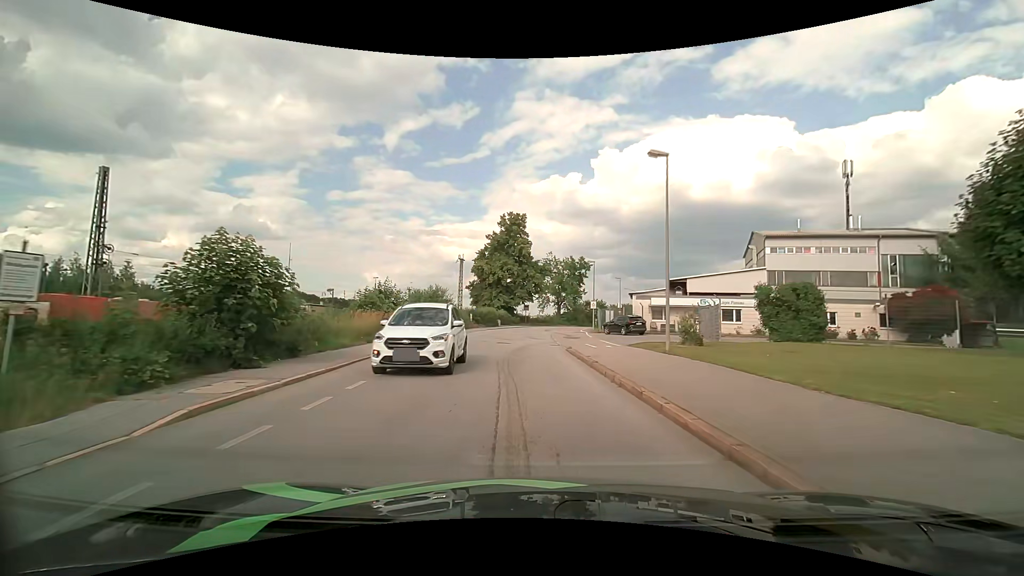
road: residential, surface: asphalt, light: Day
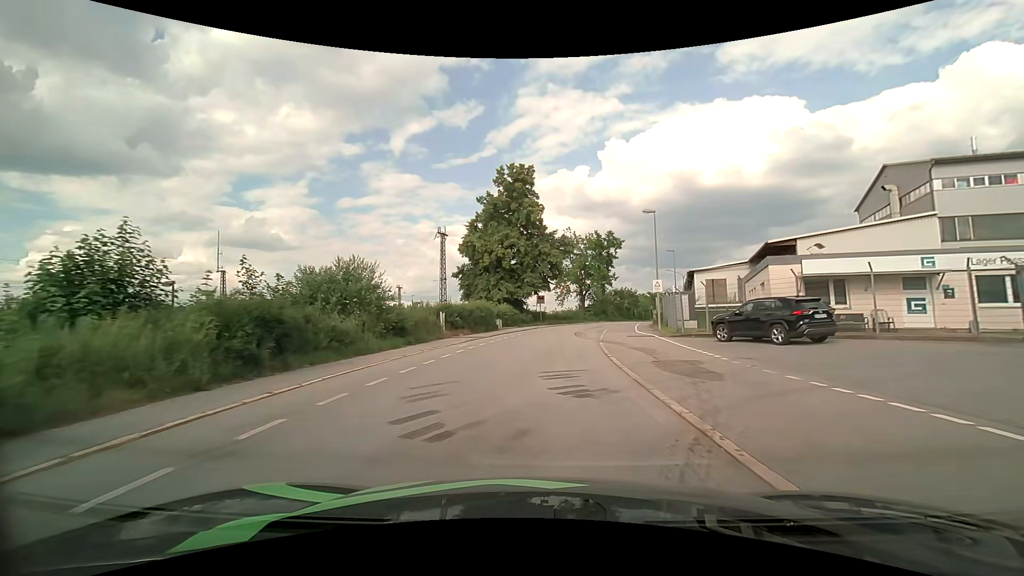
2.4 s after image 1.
(-0.6, +24.1) m; -2°
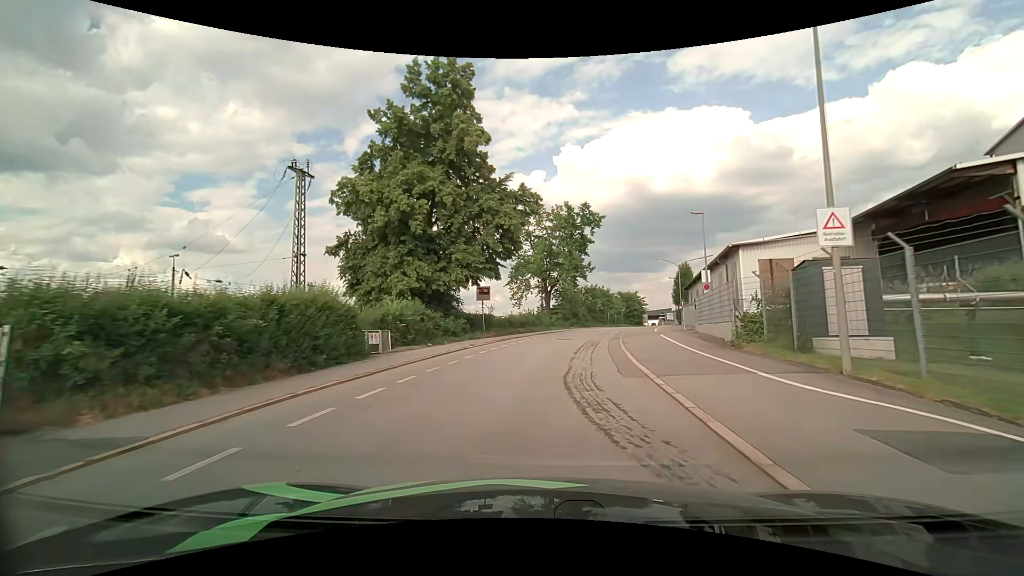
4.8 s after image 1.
(+0.8, +23.4) m; +5°
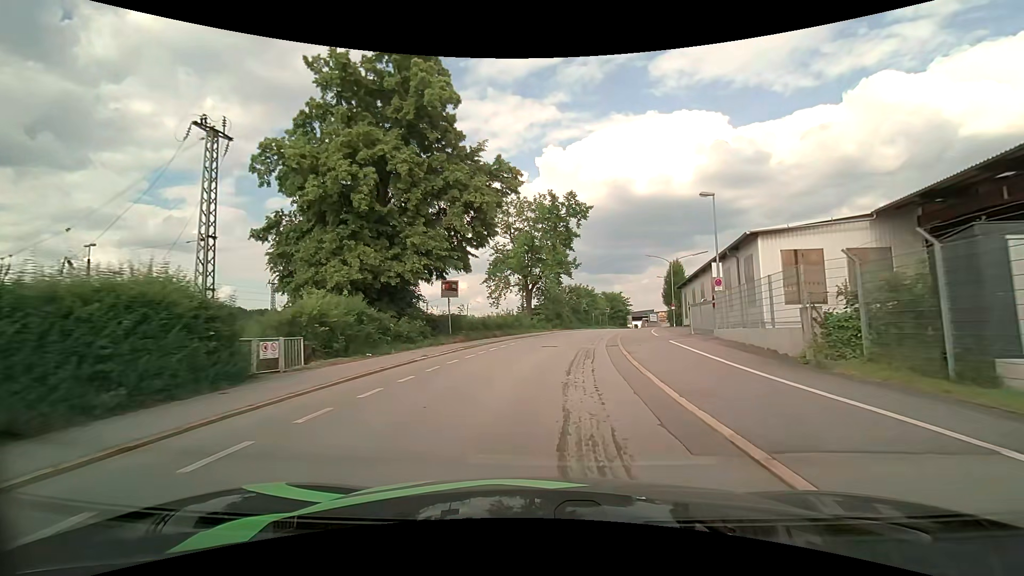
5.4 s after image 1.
(+0.1, +6.0) m; +2°
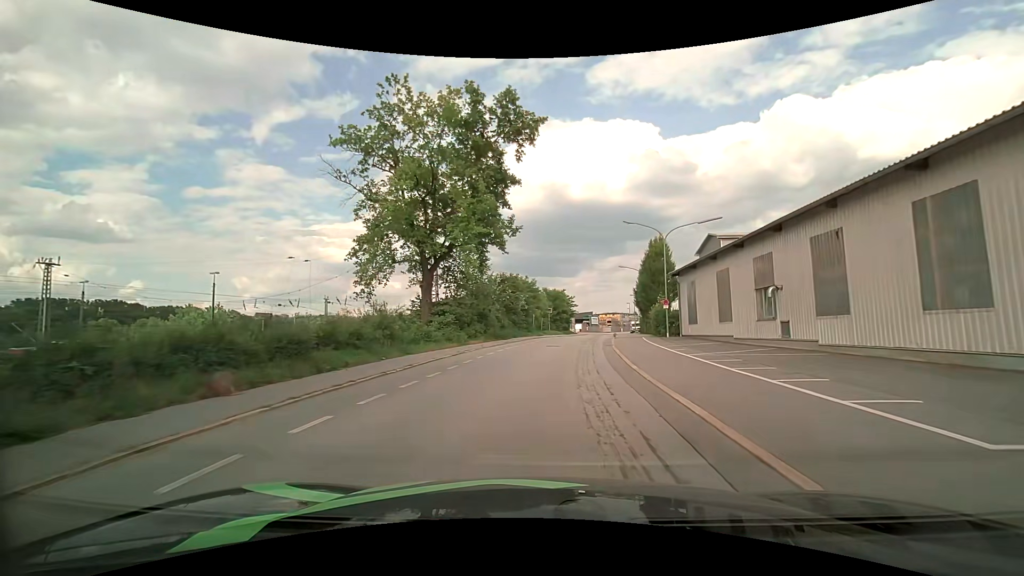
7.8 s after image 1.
(+1.7, +24.5) m; +8°
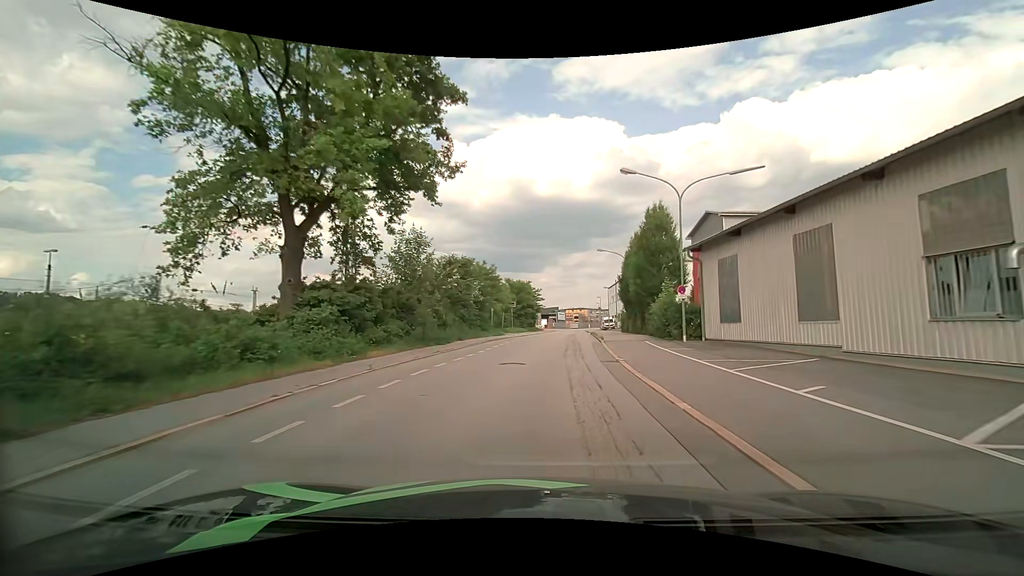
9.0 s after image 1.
(+0.4, +12.8) m; +3°
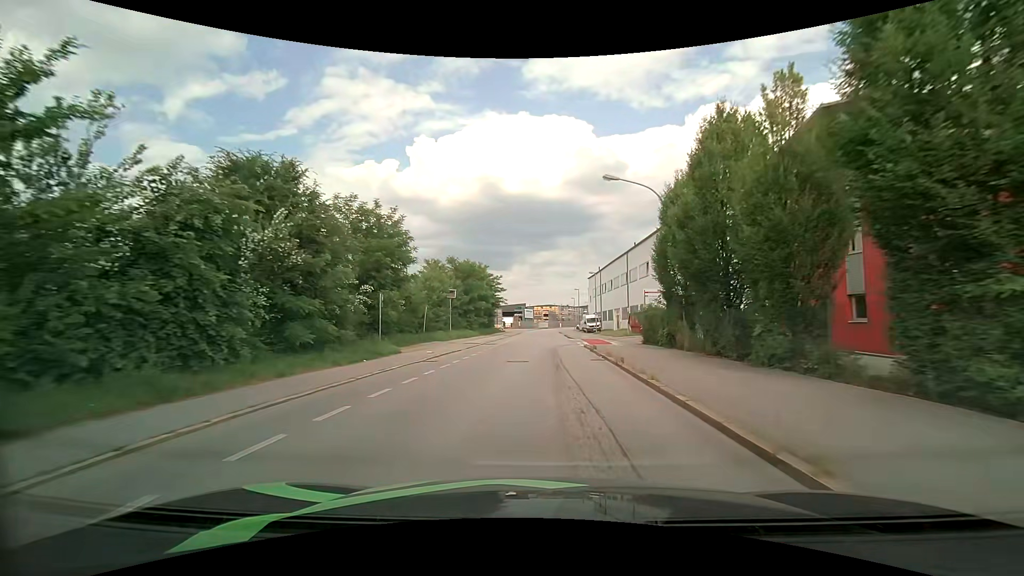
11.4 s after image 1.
(+1.5, +27.2) m; +4°
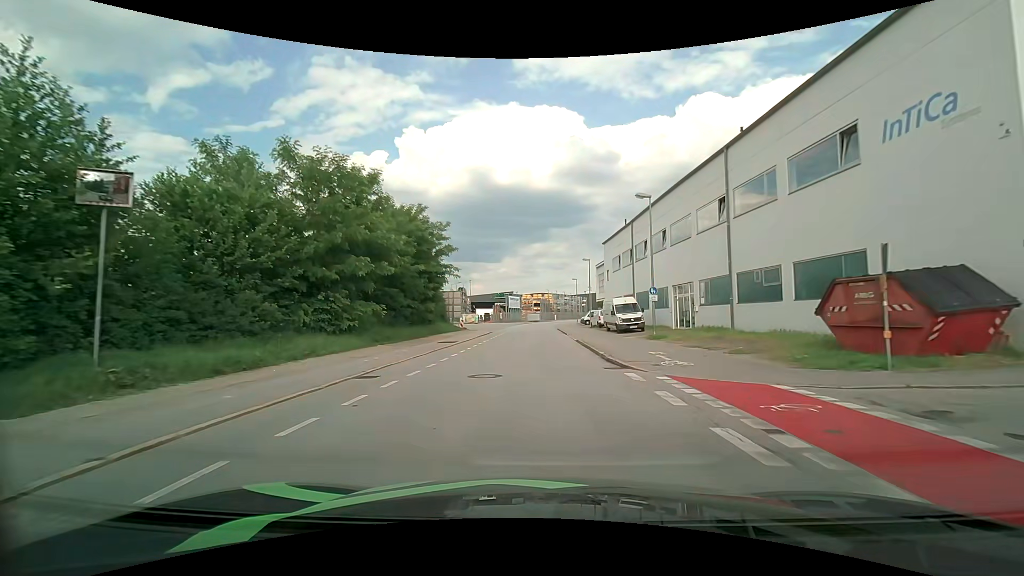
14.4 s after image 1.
(+0.8, +35.7) m; +1°
(0, +10) (0, +20) (0, +30) (0, +40) (0, +50) (0, +60) (0, +70) (0, +80) (+1, +90) (+2, +100) m
